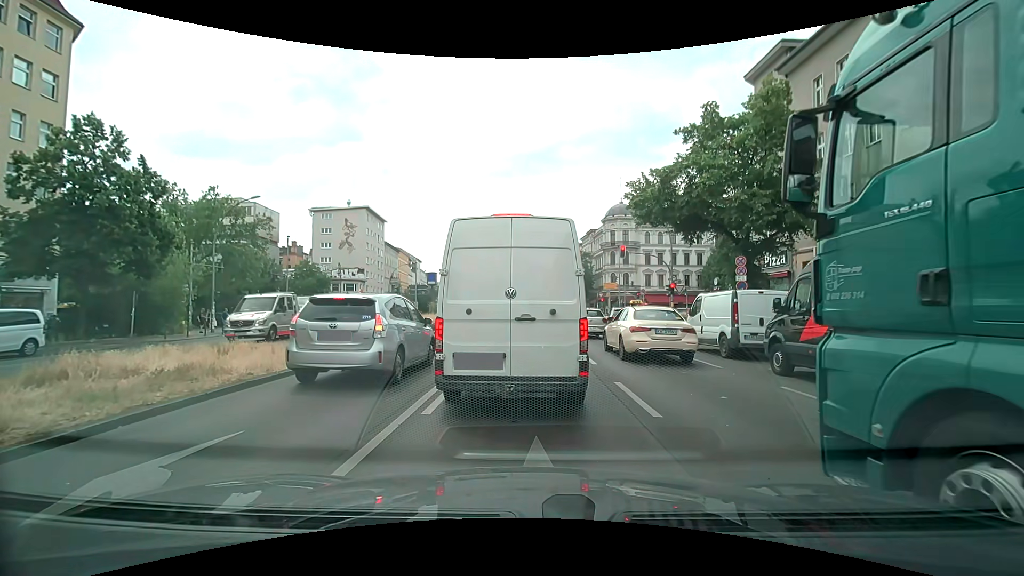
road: primary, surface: asphalt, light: Day
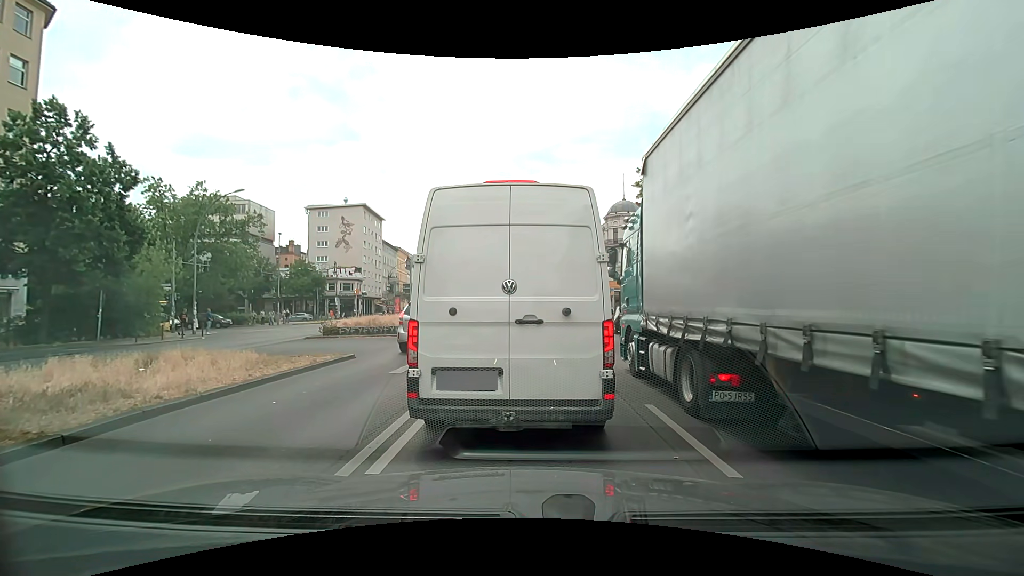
(0.0, +2.2) m; 0°
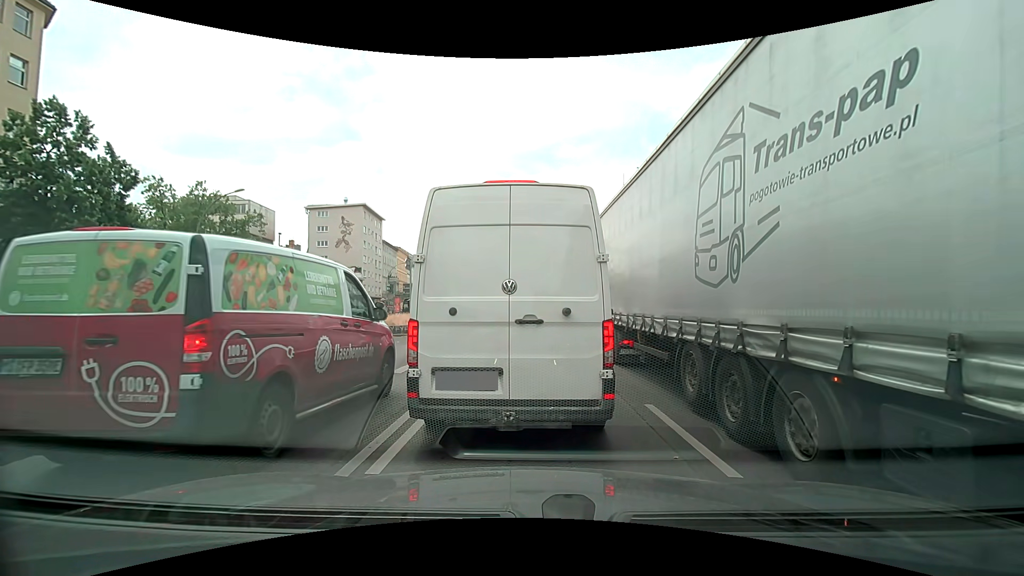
(0.0, 0.0) m; 0°
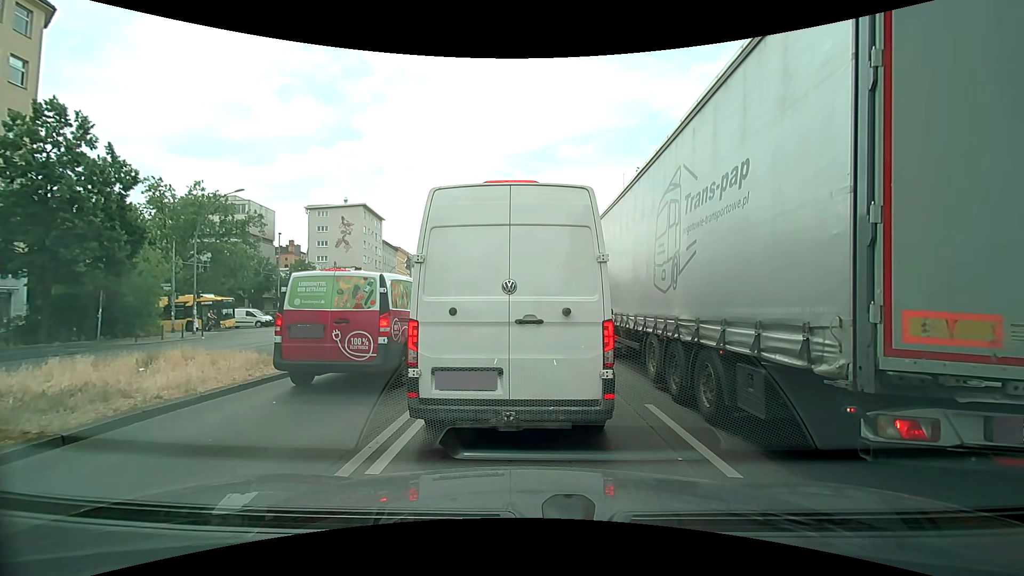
(0.0, 0.0) m; 0°
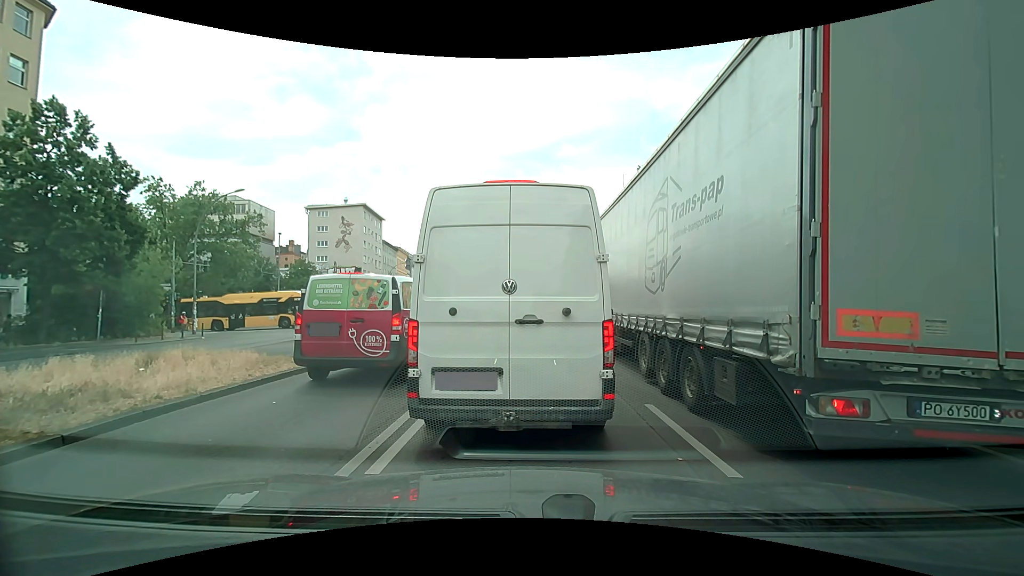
(0.0, 0.0) m; 0°
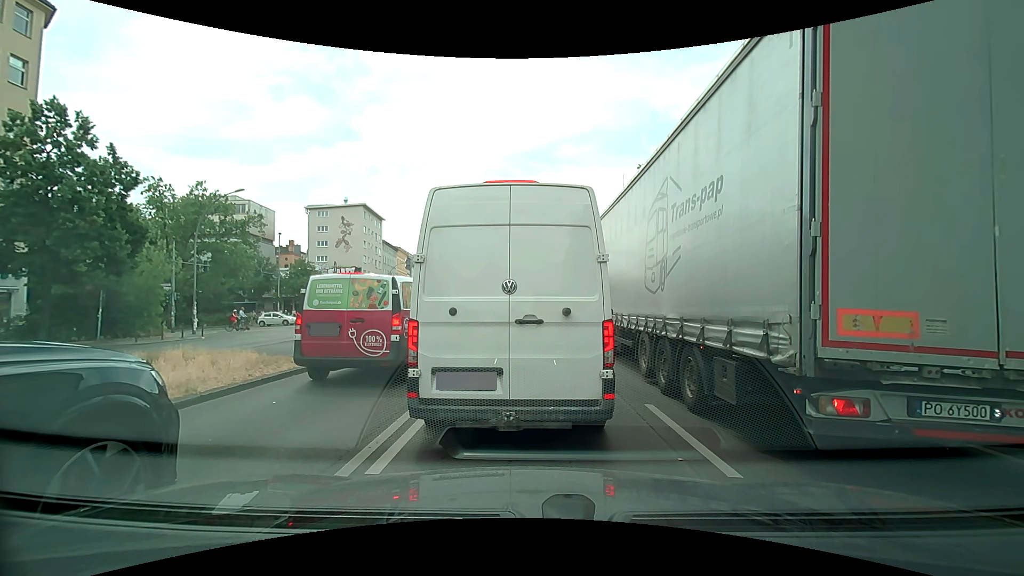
(0.0, 0.0) m; 0°
